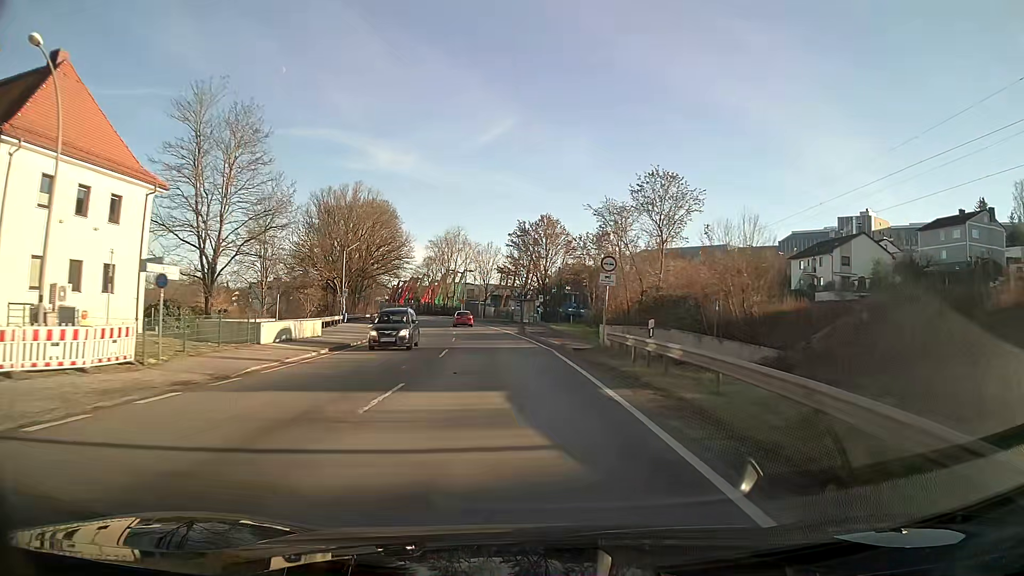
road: primary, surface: asphalt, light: Day
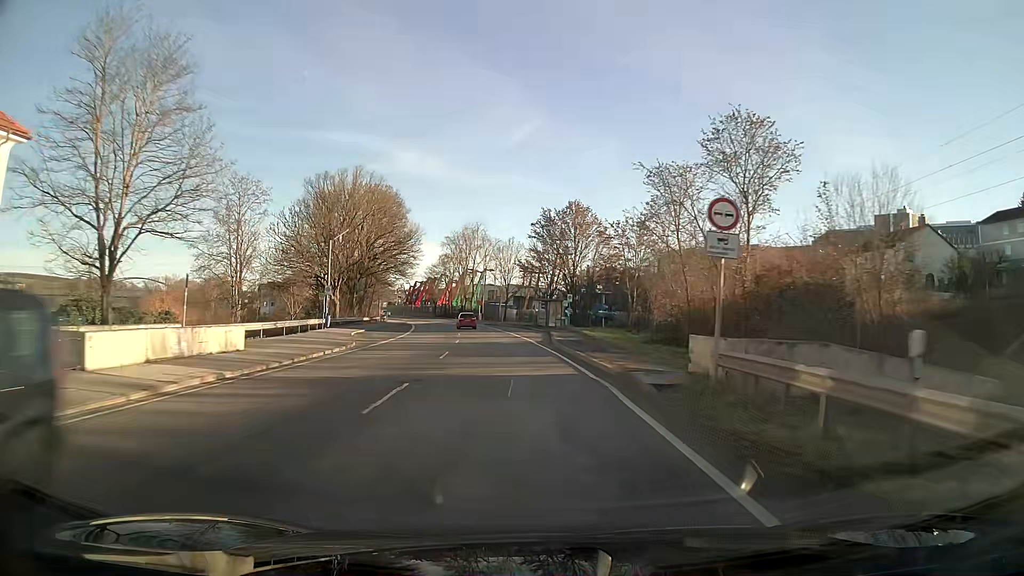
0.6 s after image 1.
(-0.2, +11.9) m; -2°
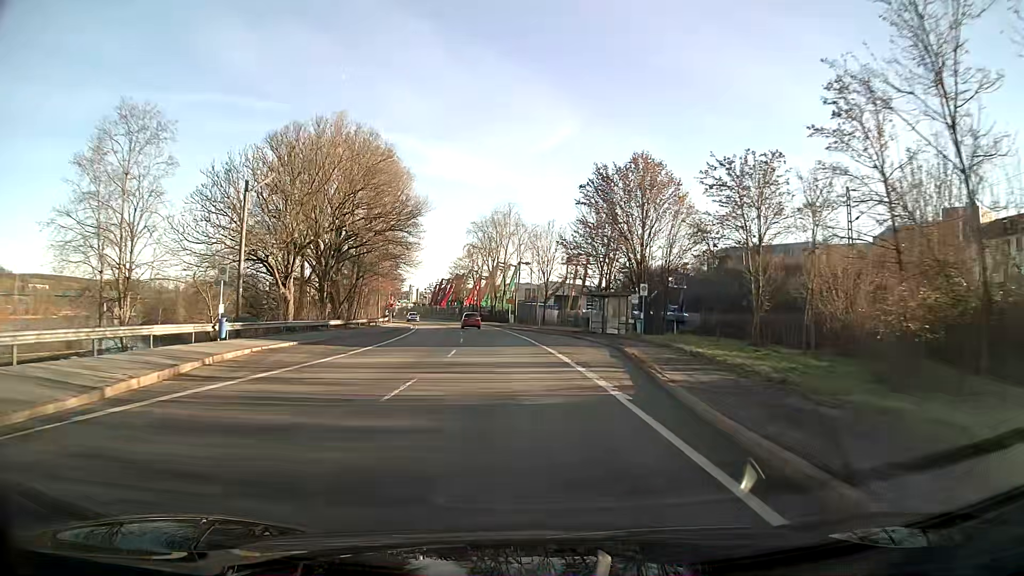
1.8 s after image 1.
(-0.7, +22.5) m; -3°
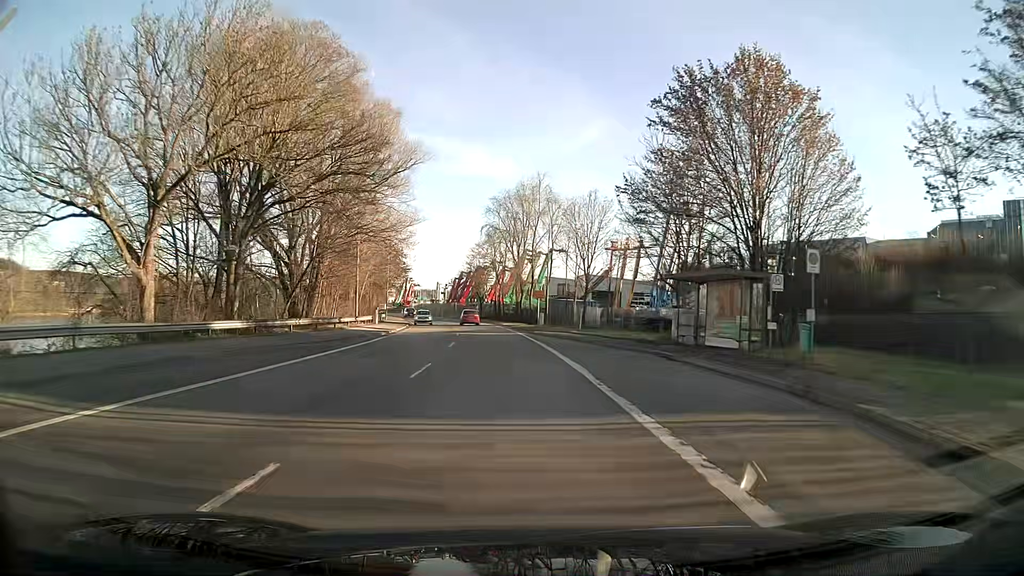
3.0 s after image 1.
(-0.5, +20.6) m; -3°
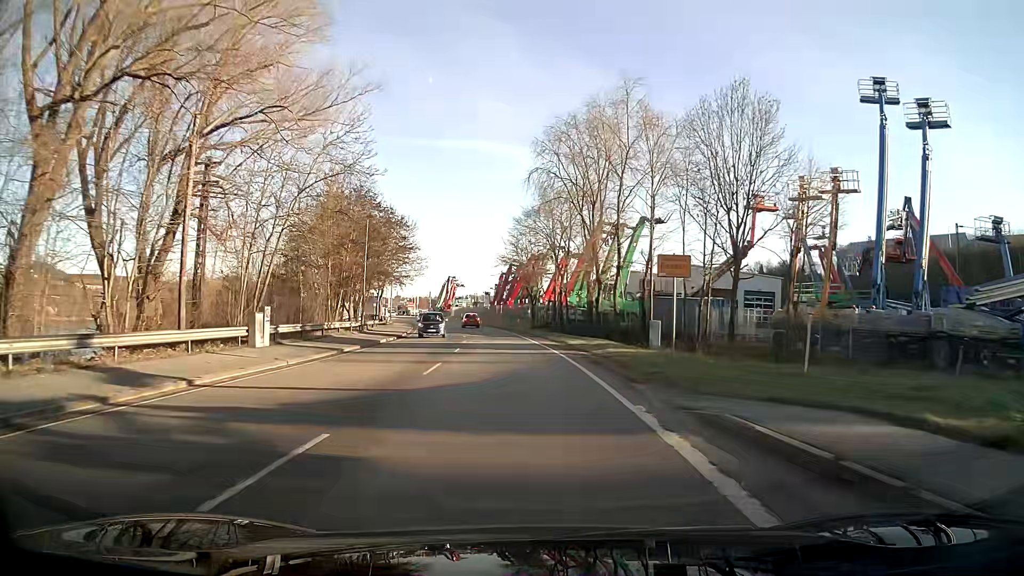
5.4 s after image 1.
(-1.5, +34.1) m; -5°
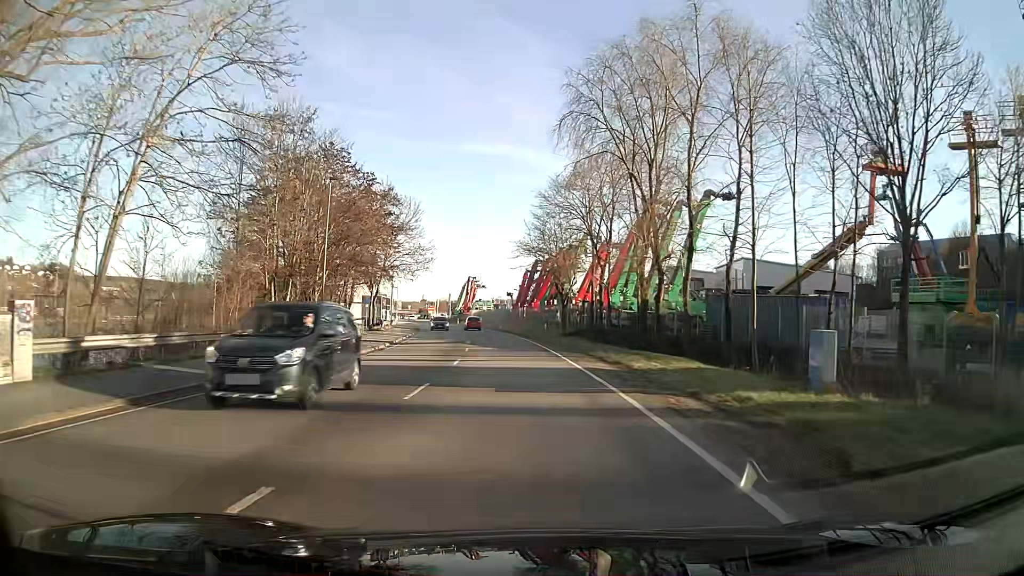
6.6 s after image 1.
(-0.3, +14.2) m; -2°
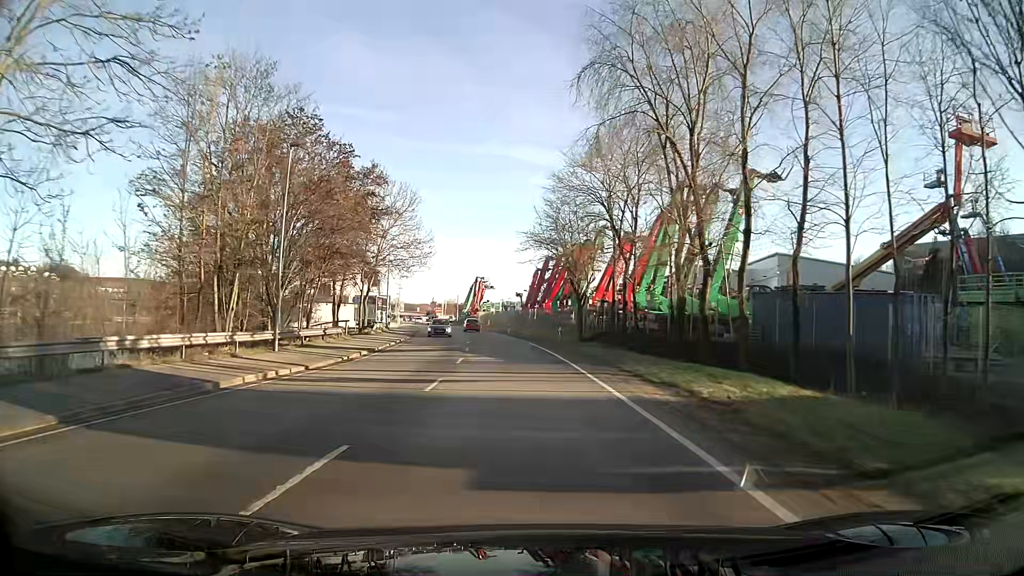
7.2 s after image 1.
(-0.1, +7.2) m; -1°
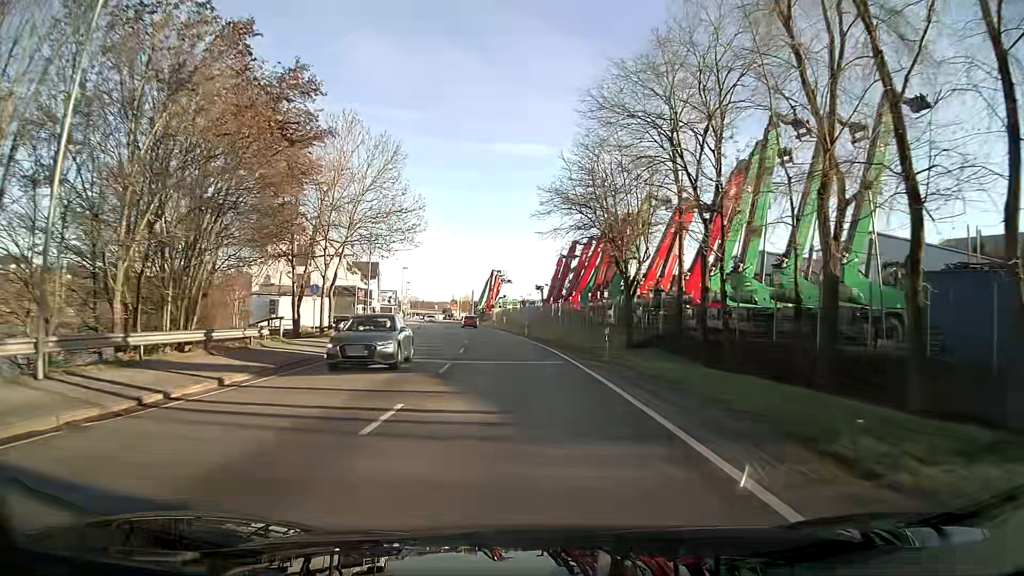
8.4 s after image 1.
(-0.2, +14.7) m; -2°
(0, +10) (0, +20) (-1, +30) (-2, +40) (-3, +50) (-4, +60) (-5, +70) (-7, +80) (-8, +90) (-10, +99) m
